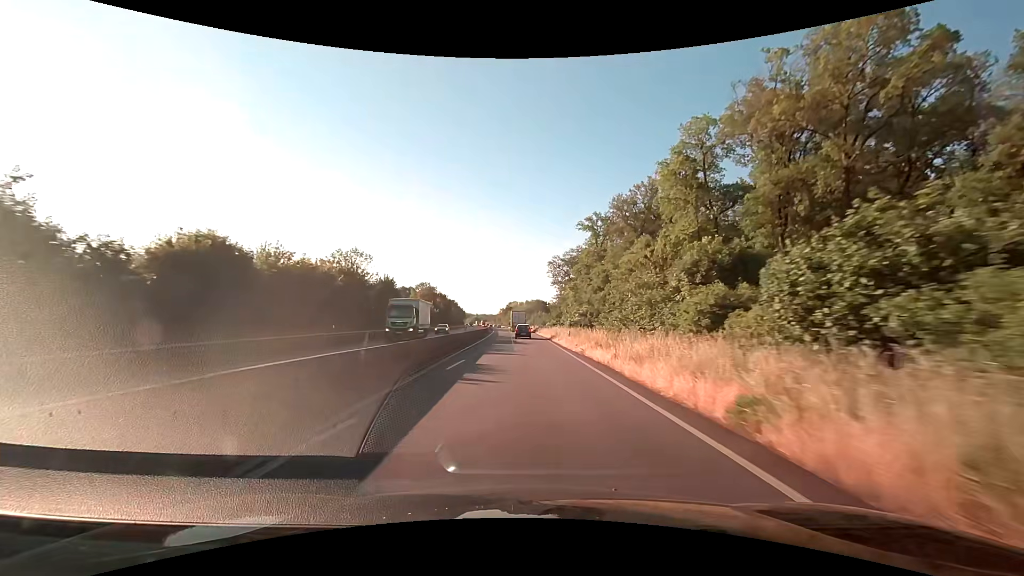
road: trunk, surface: asphalt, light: Day
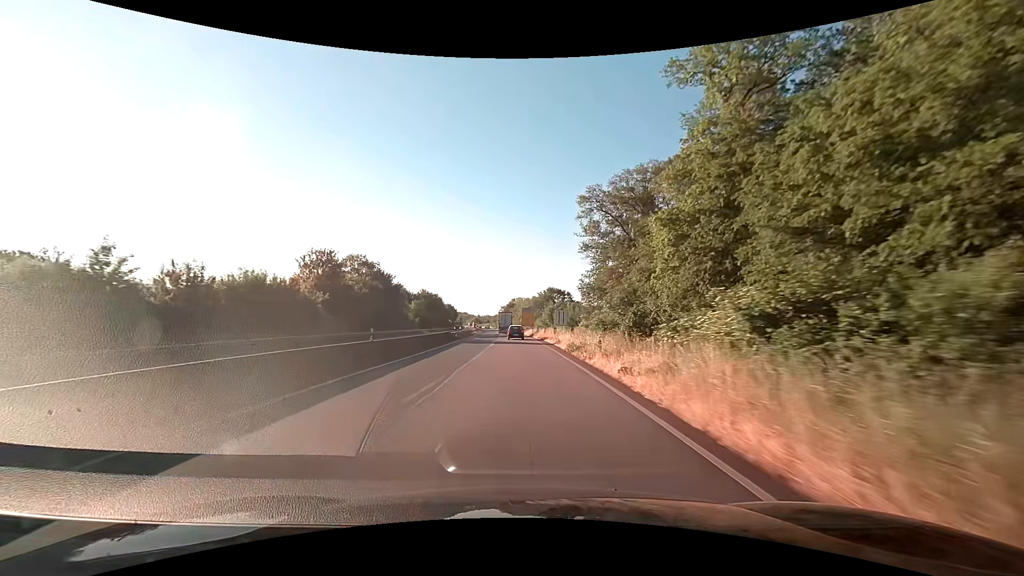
(+0.1, +66.8) m; -1°
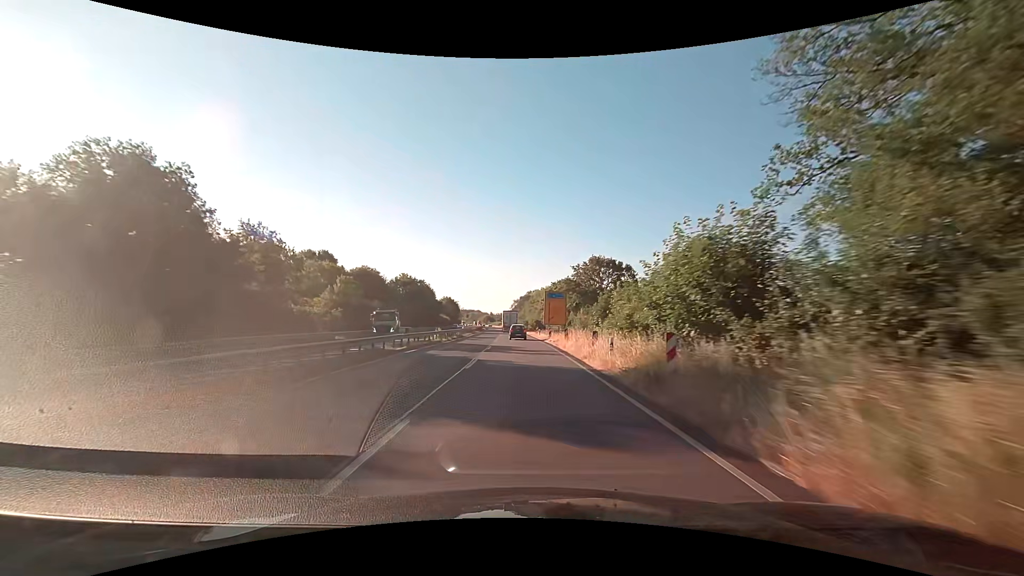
(-1.1, +56.4) m; -2°
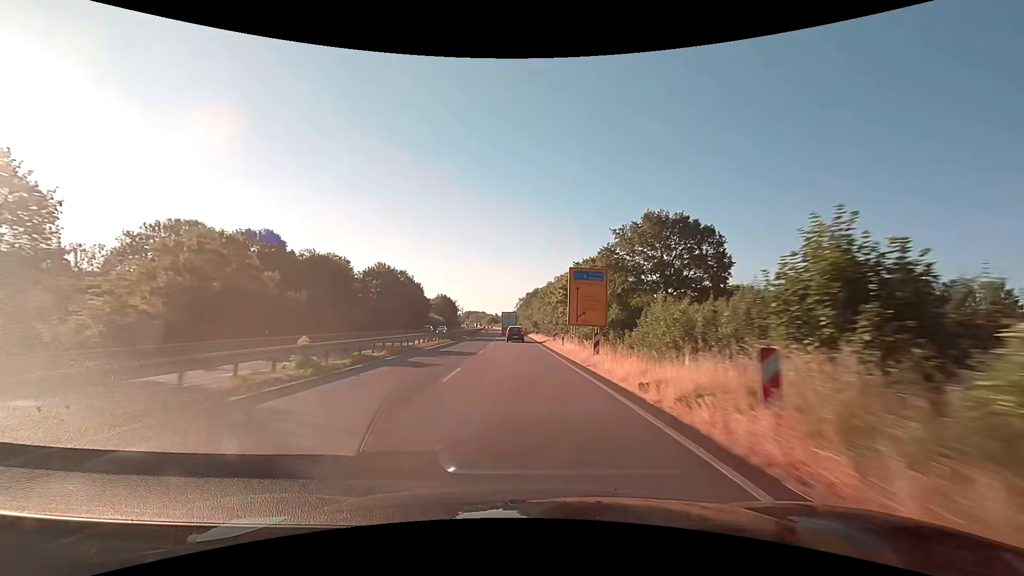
(-0.1, +29.1) m; 0°
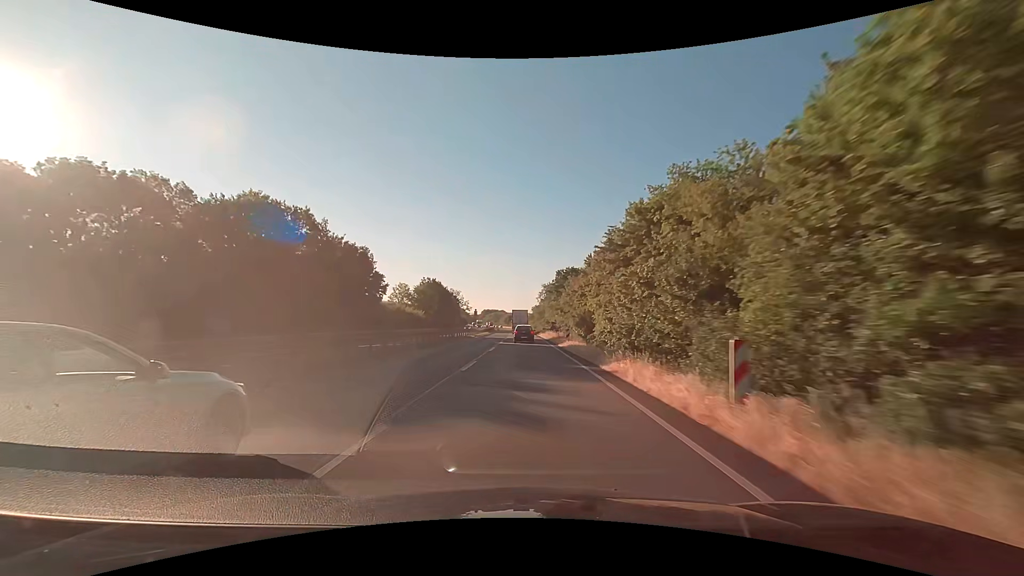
(-1.3, +60.7) m; -3°
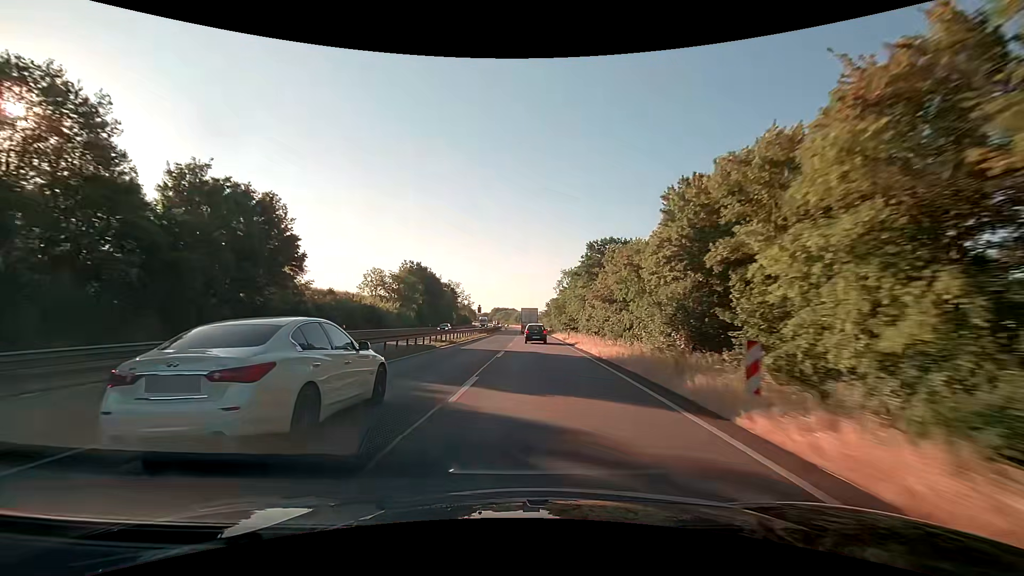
(-0.3, +30.8) m; -1°
(0, +10) (0, +20) (0, +30) (-1, +40) (-1, +50) (-1, +60) (-1, +70) (-2, +80) (-2, +90) (-2, +100) m
